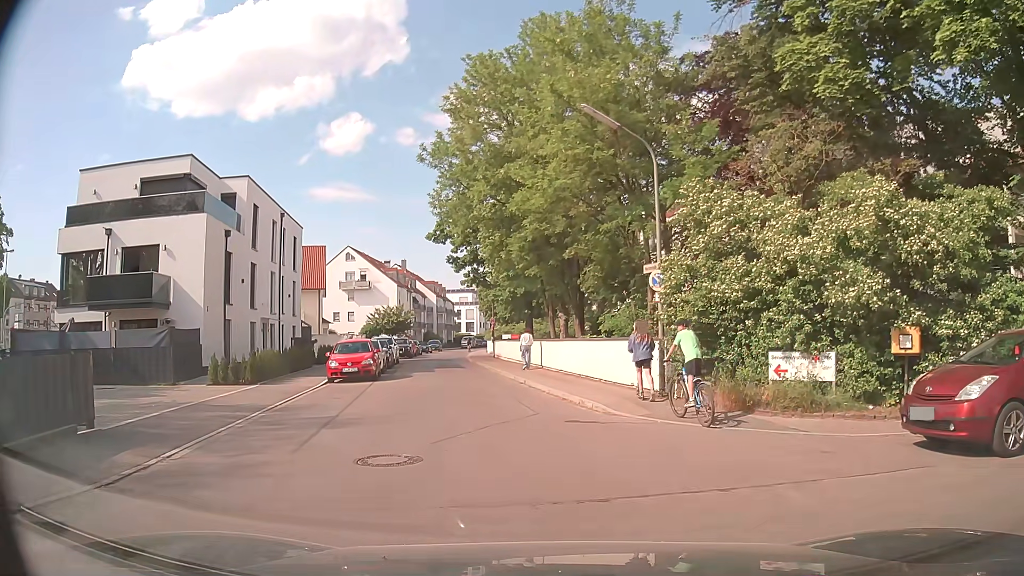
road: residential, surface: asphalt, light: Day
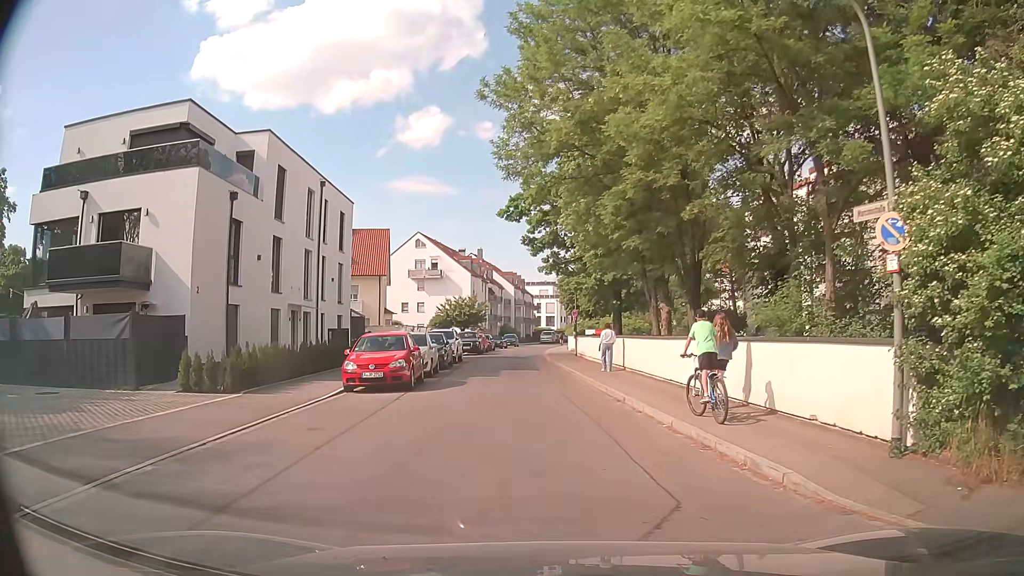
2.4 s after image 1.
(-0.5, +7.0) m; -6°
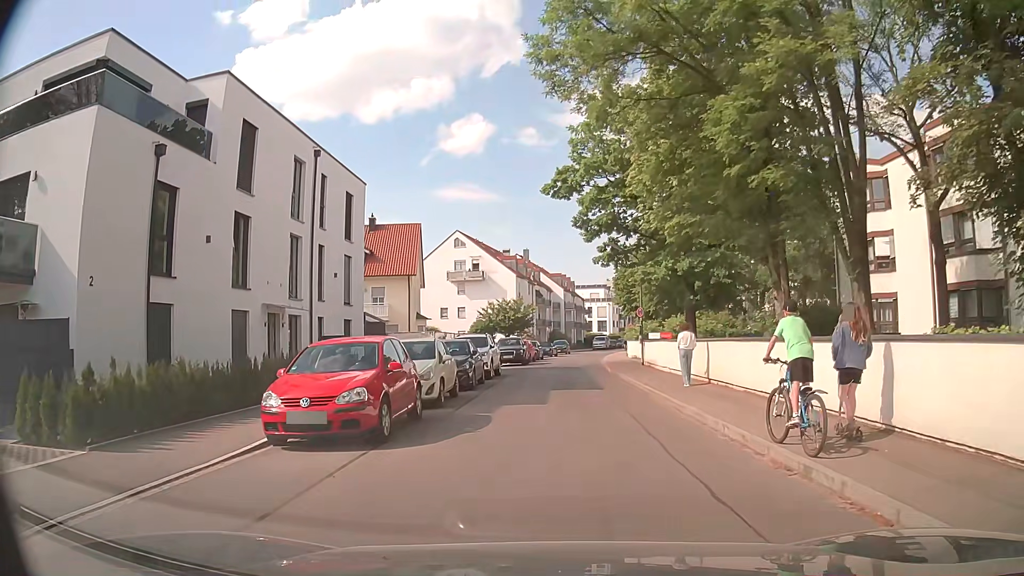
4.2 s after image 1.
(-0.6, +7.8) m; -4°
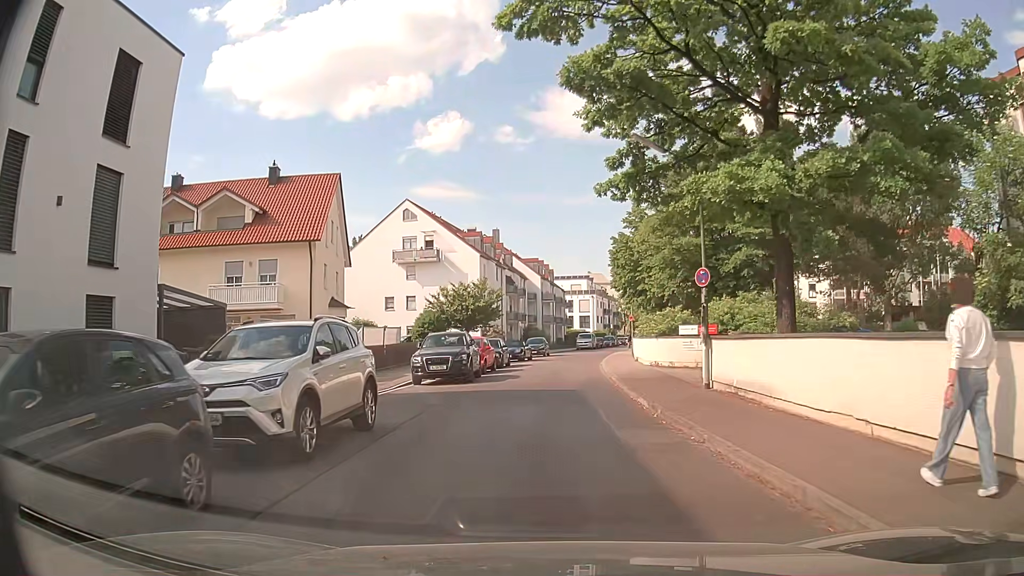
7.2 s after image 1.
(-0.3, +17.5) m; 0°
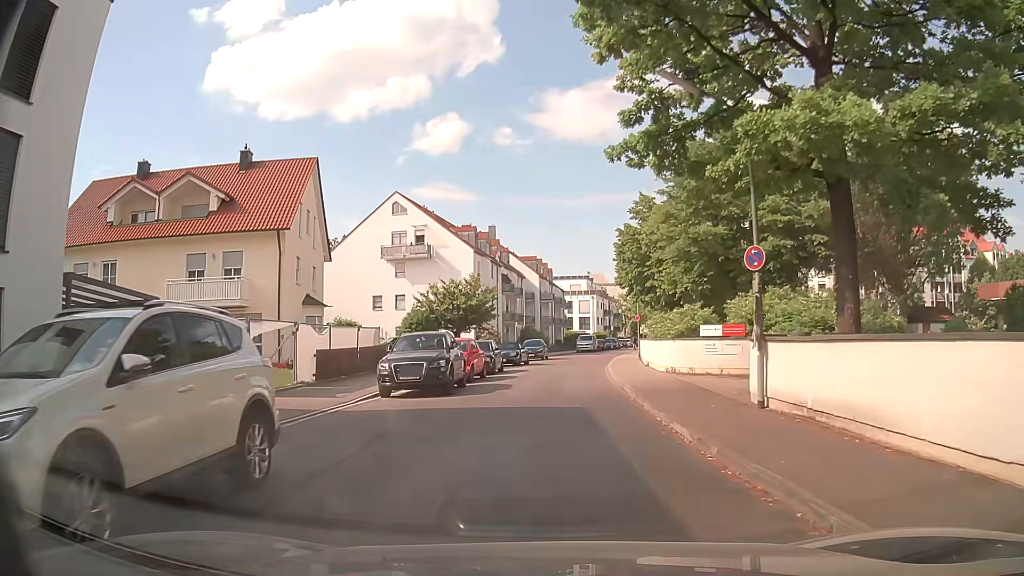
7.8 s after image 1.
(0.0, +4.1) m; +2°
(0, +10) (-1, +20) (-1, +30) (0, +40) (+1, +50) (+2, +60) (+3, +70) (+5, +80) (+7, +89) (+8, +99) m
